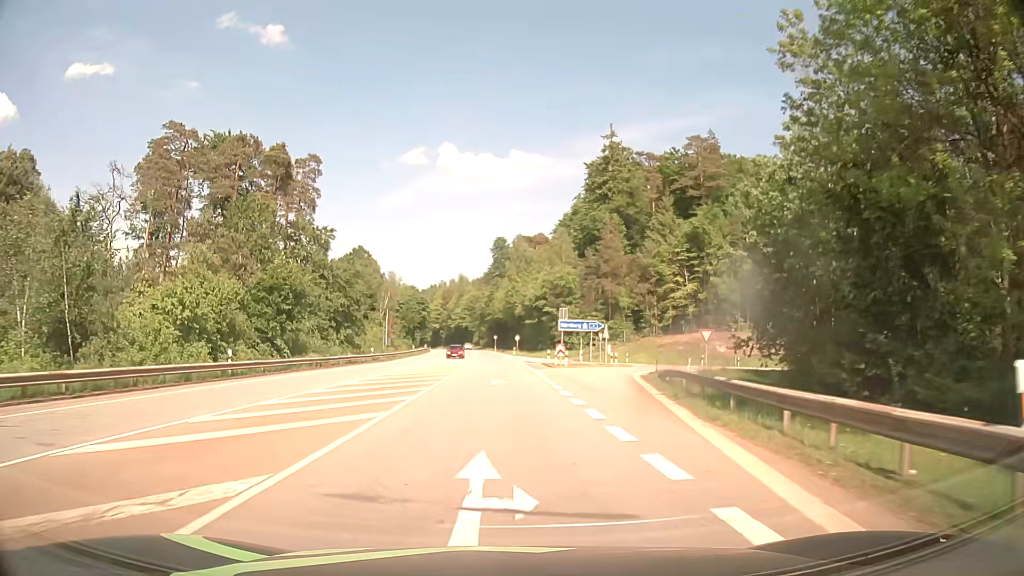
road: secondary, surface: asphalt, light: Day
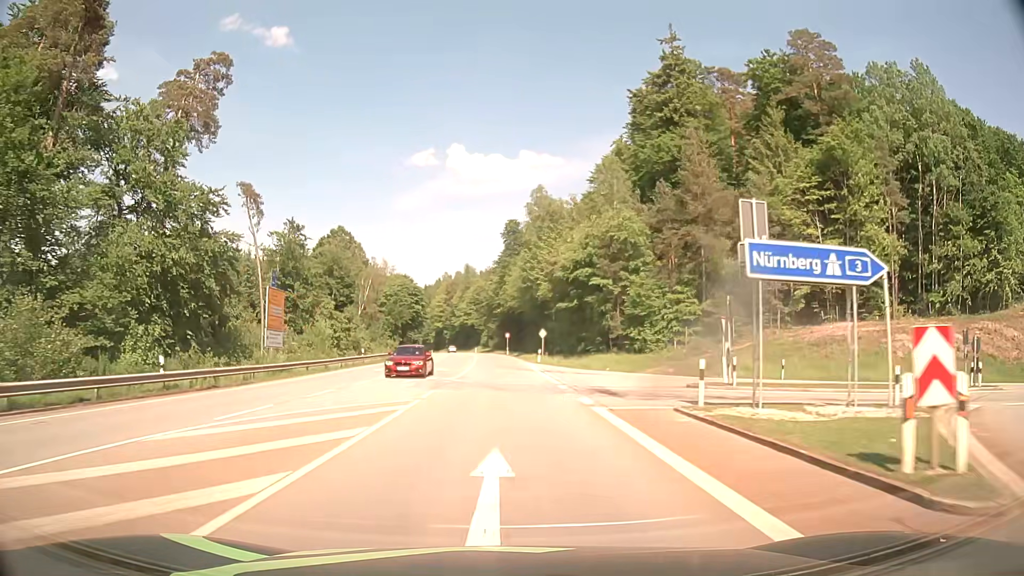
(-0.2, +39.7) m; -1°
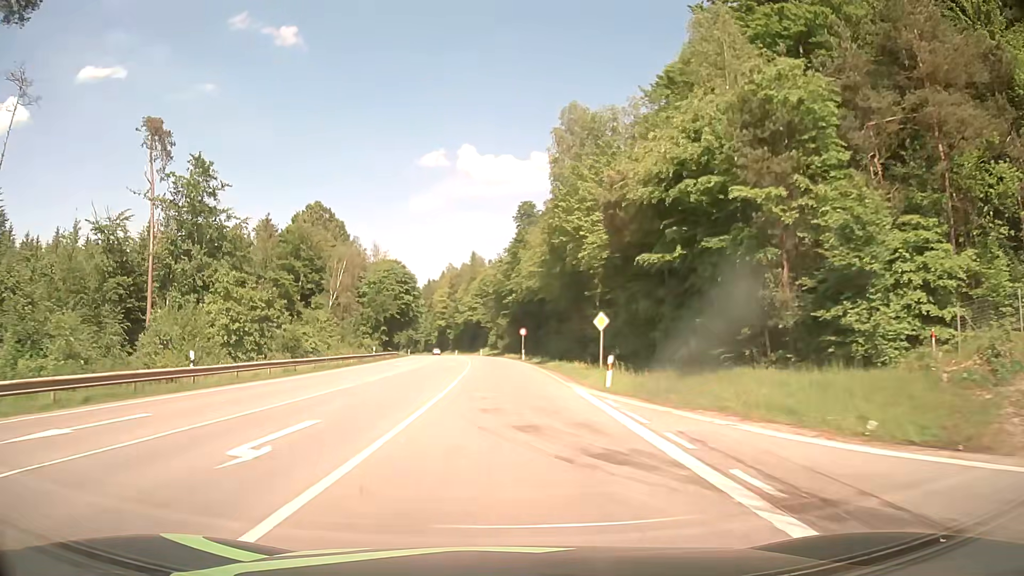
(-0.2, +31.2) m; -1°
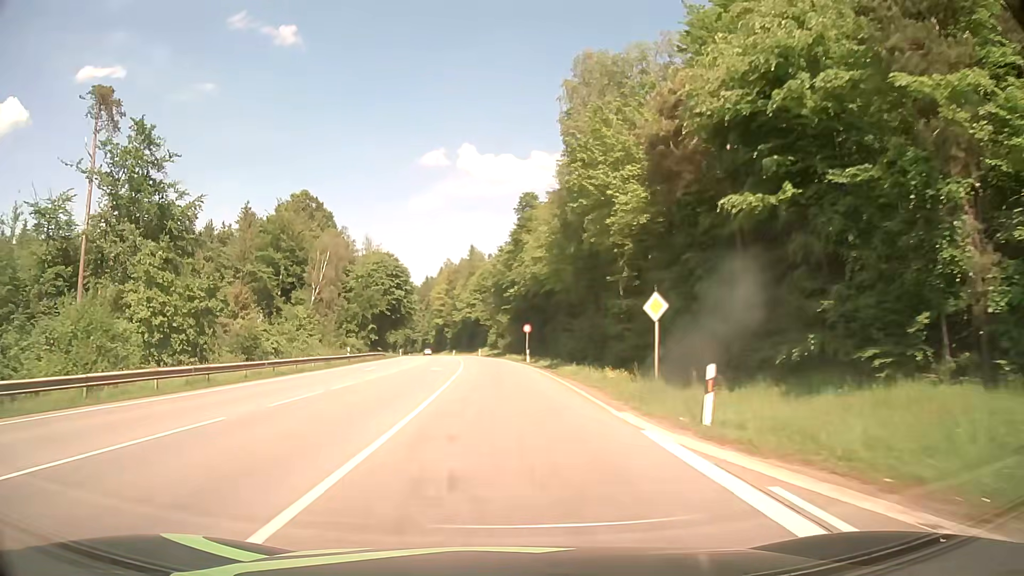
(0.0, +10.6) m; 0°
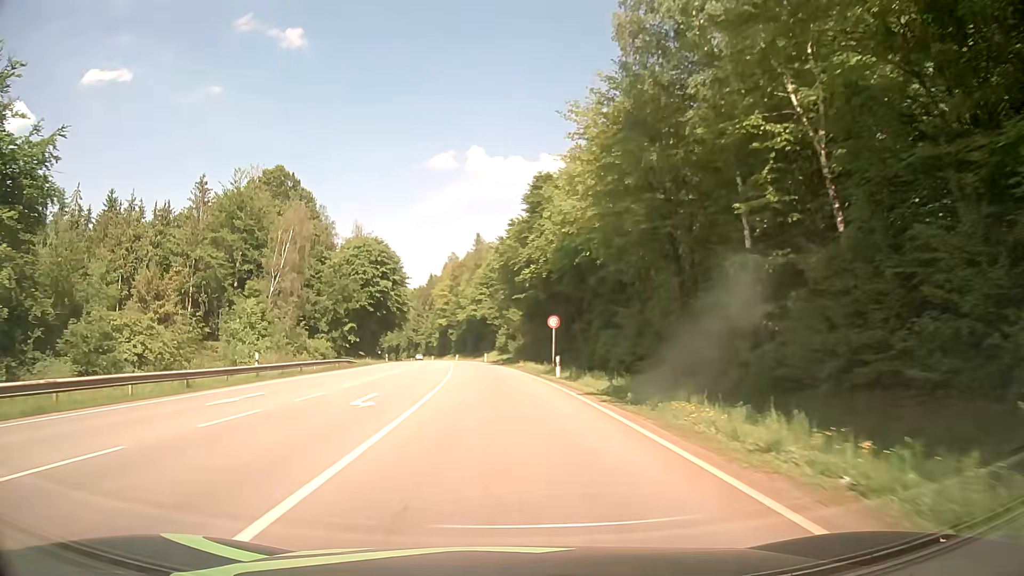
(-0.2, +21.4) m; -1°
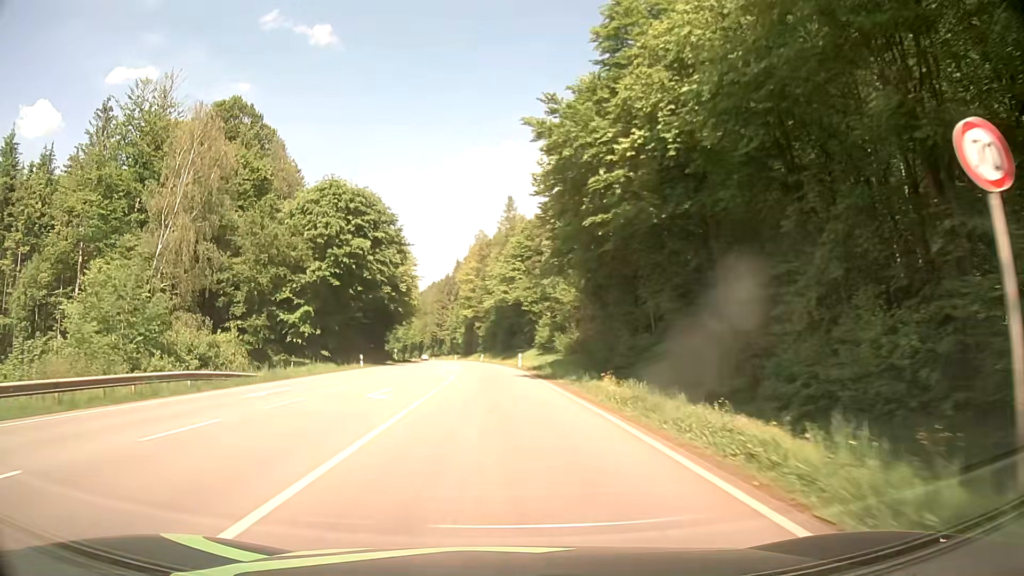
(-0.9, +32.6) m; -3°
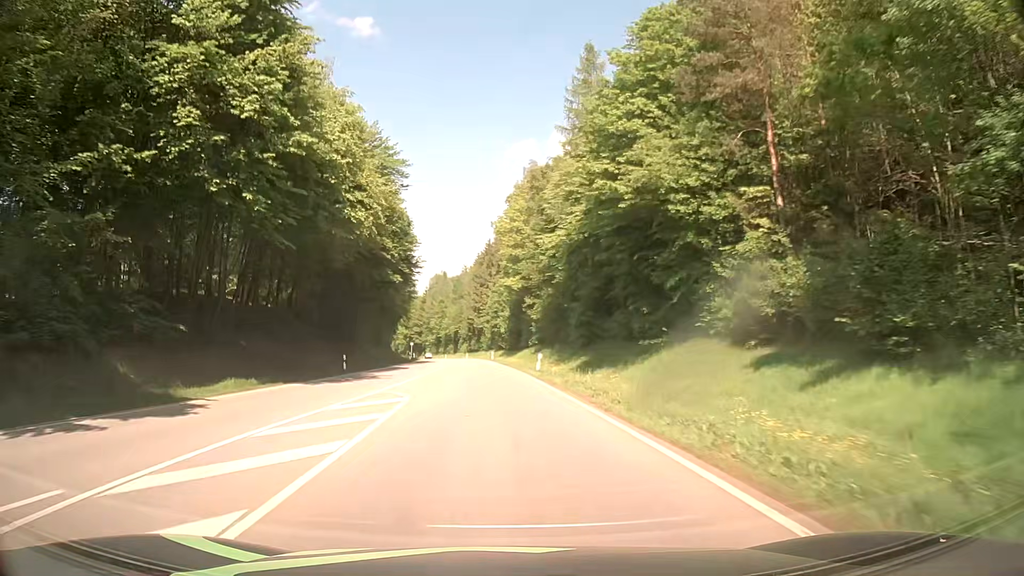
(-2.1, +54.7) m; -4°
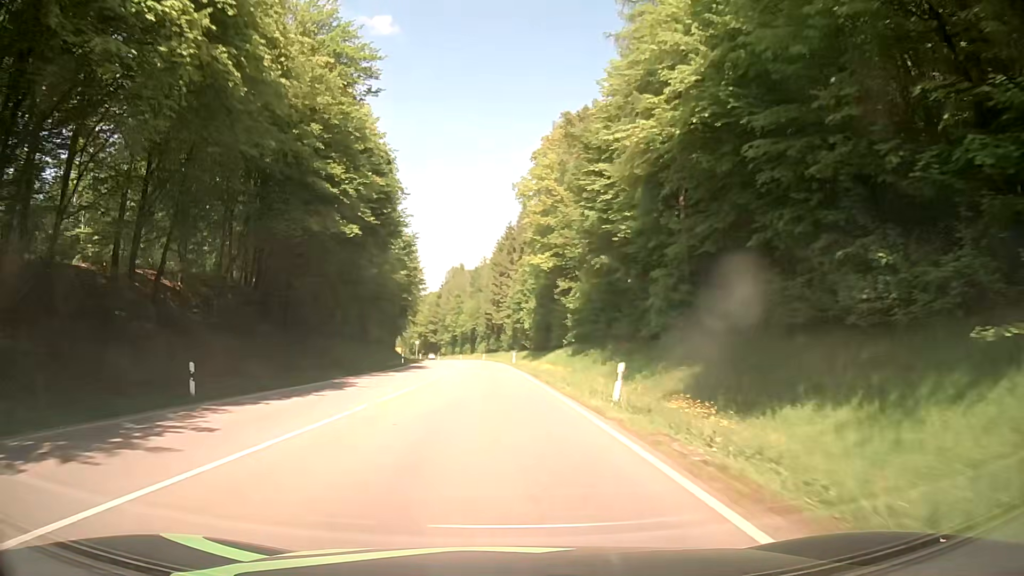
(-0.4, +21.6) m; -2°
(0, +10) (0, +20) (-1, +30) (-1, +40) (-2, +50) (-3, +60) (-3, +70) (-4, +80) (-5, +90) (-6, +100) m
